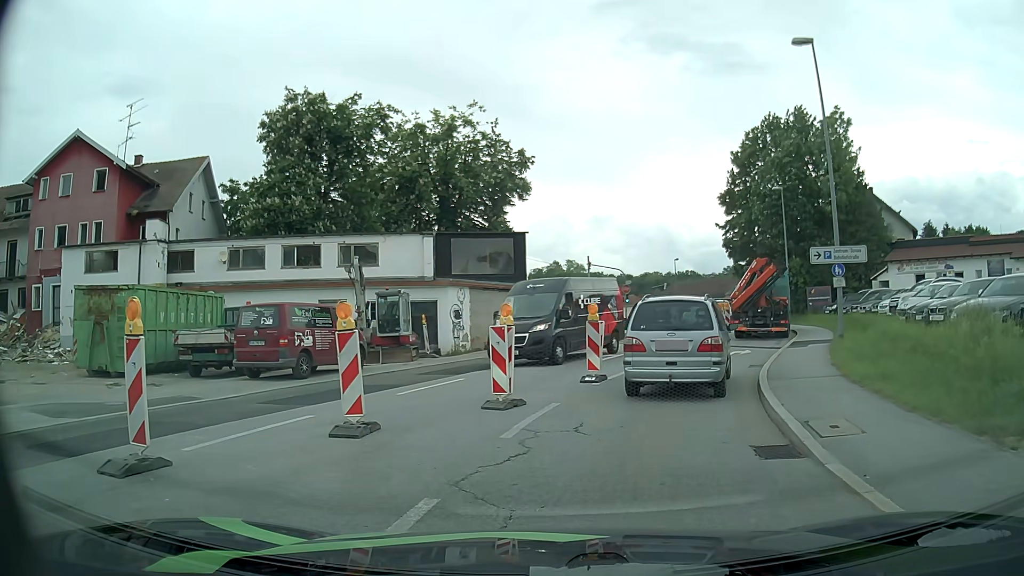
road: tertiary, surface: asphalt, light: Day
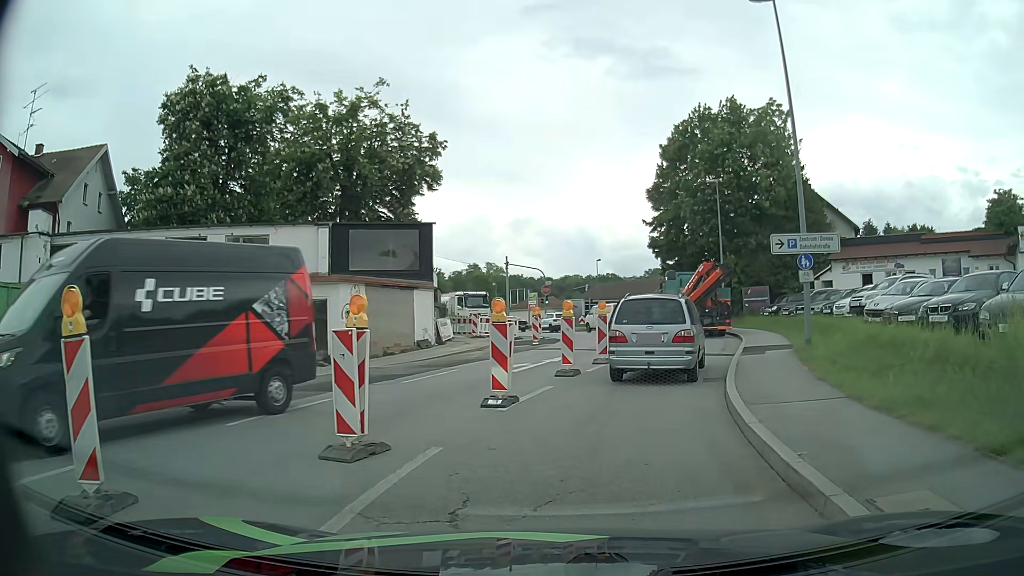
(+0.2, +3.9) m; +6°
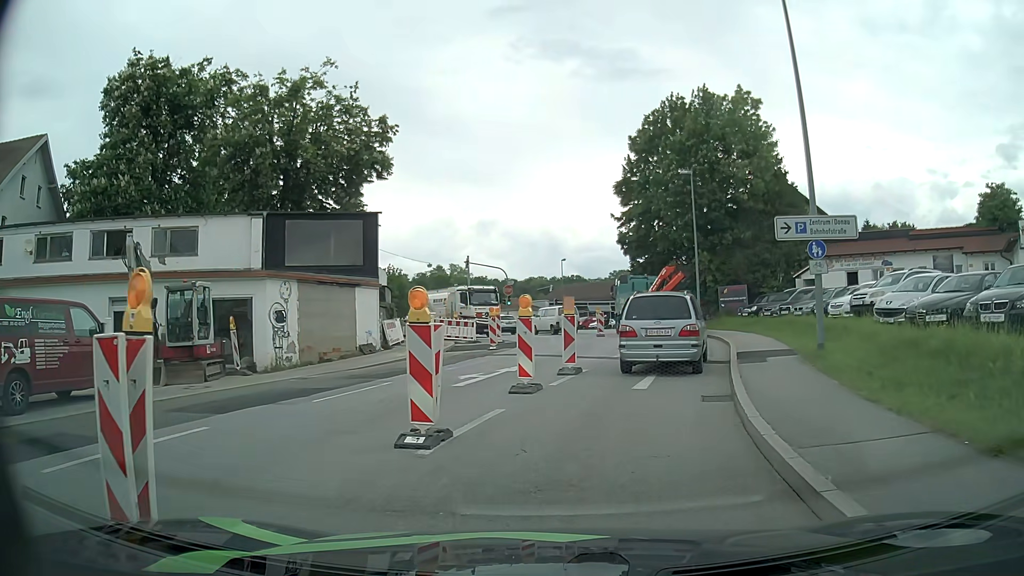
(+0.1, +3.3) m; +3°
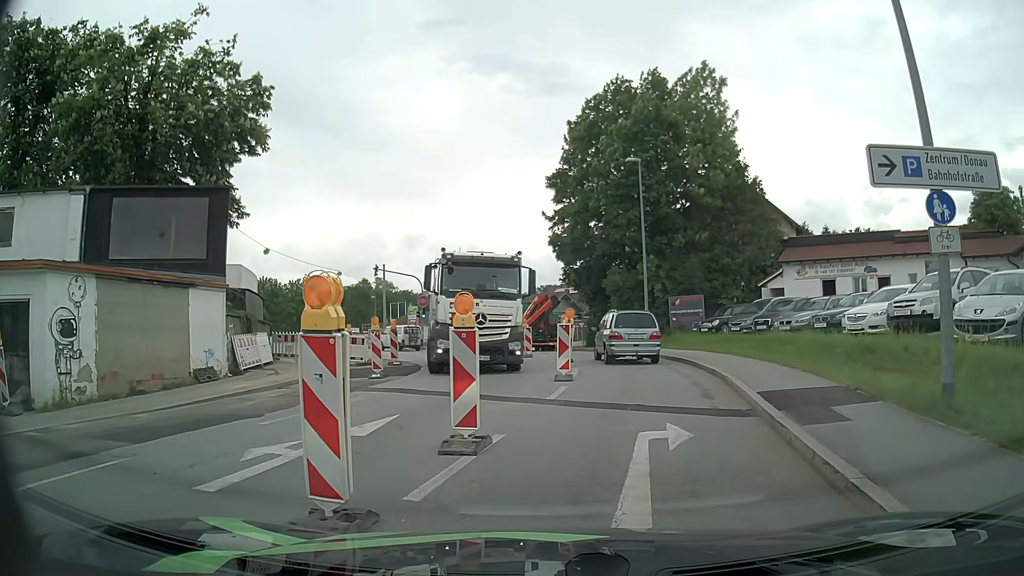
(+0.3, +7.4) m; +7°
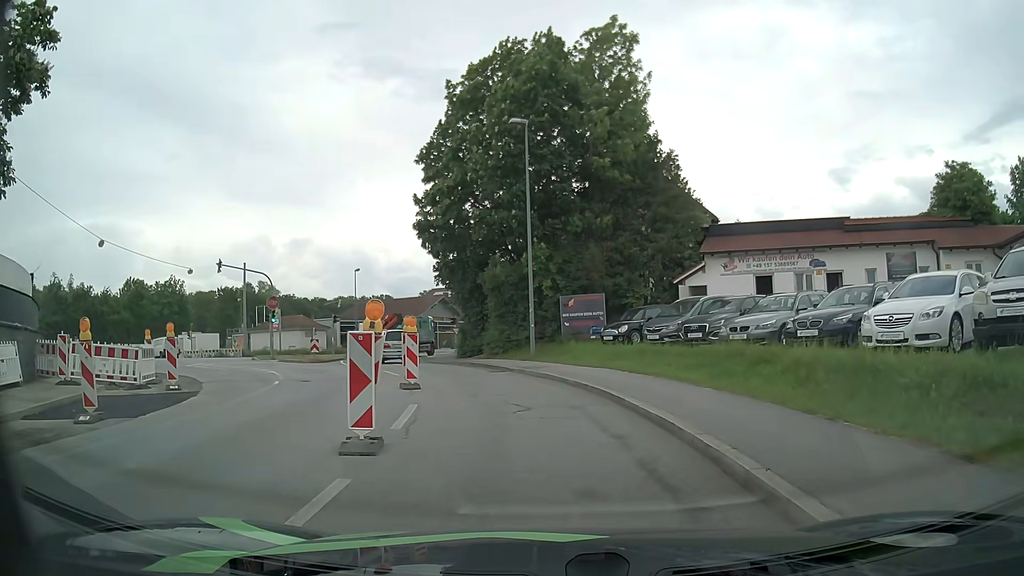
(+0.7, +8.2) m; +9°
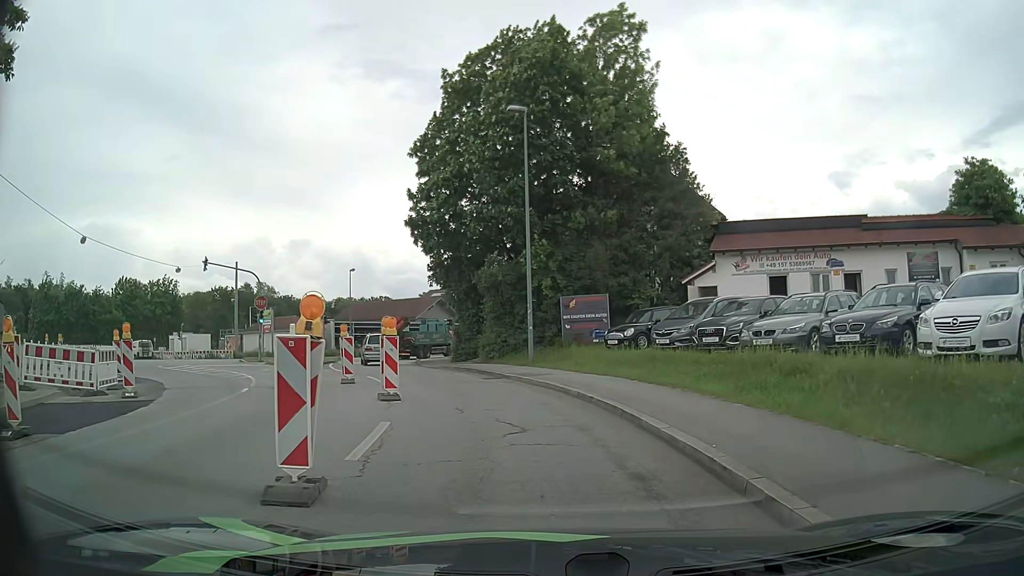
(0.0, +2.0) m; +1°
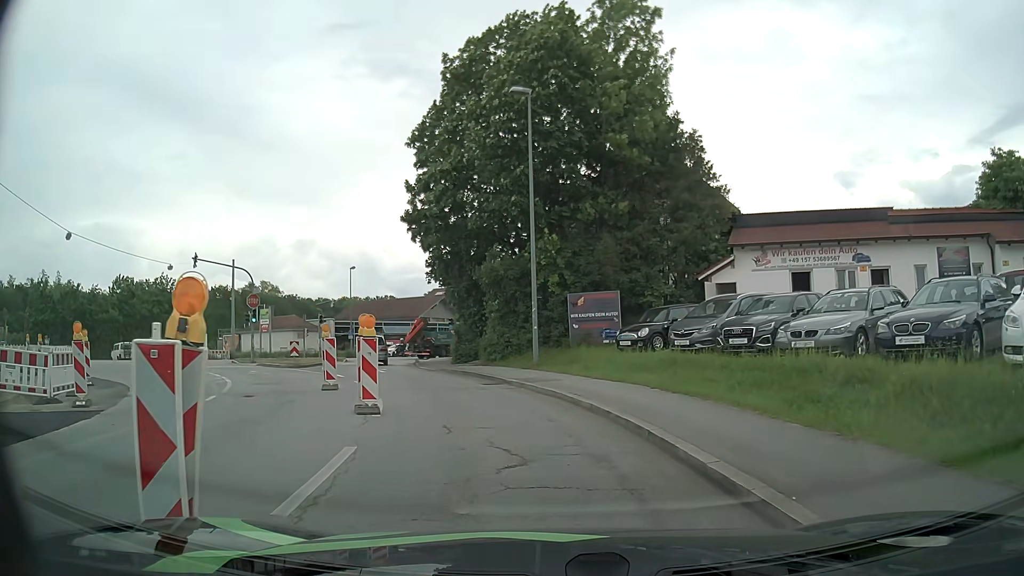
(0.0, +2.1) m; 0°
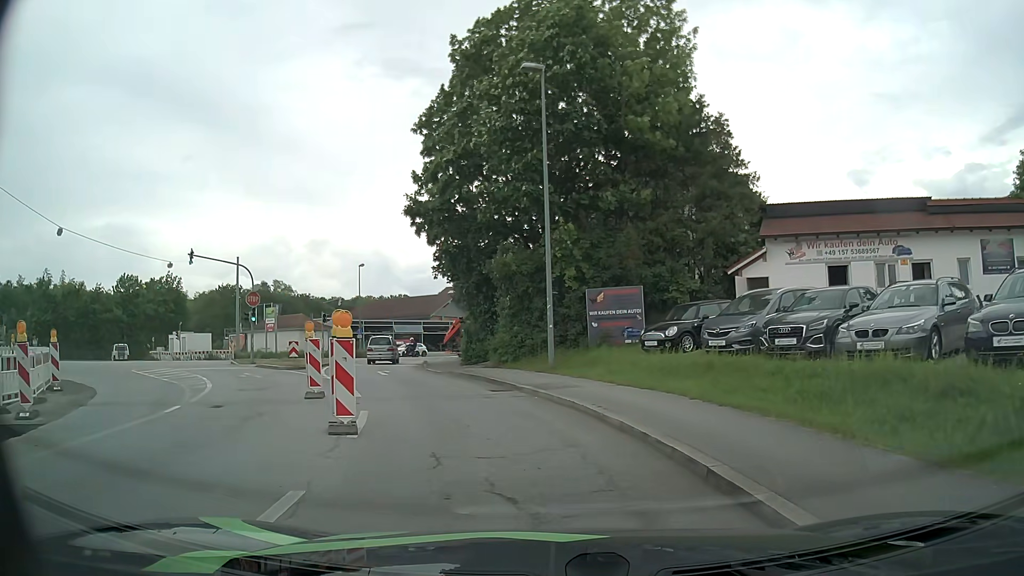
(-0.1, +2.3) m; -2°
